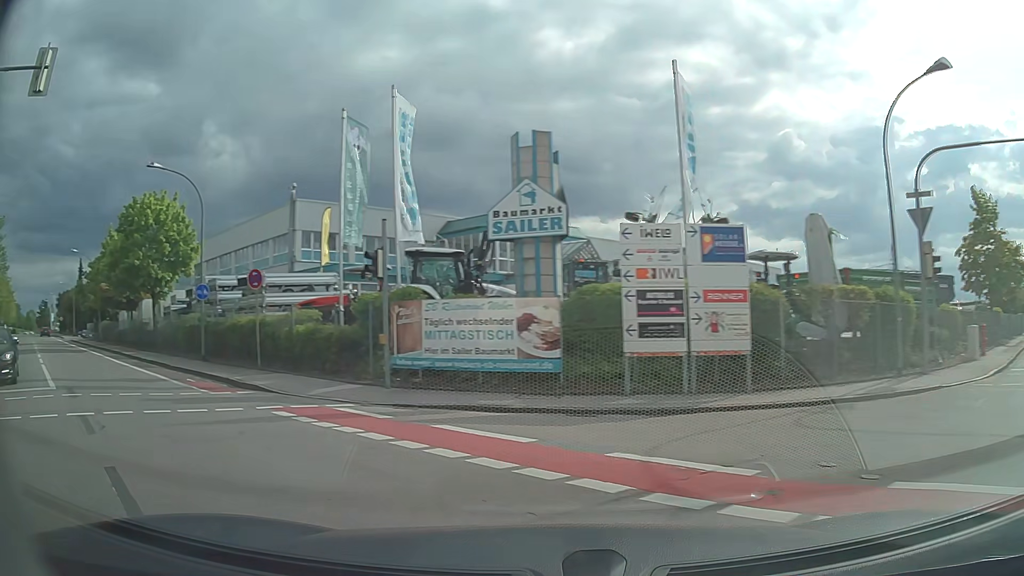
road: tertiary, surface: asphalt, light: Day
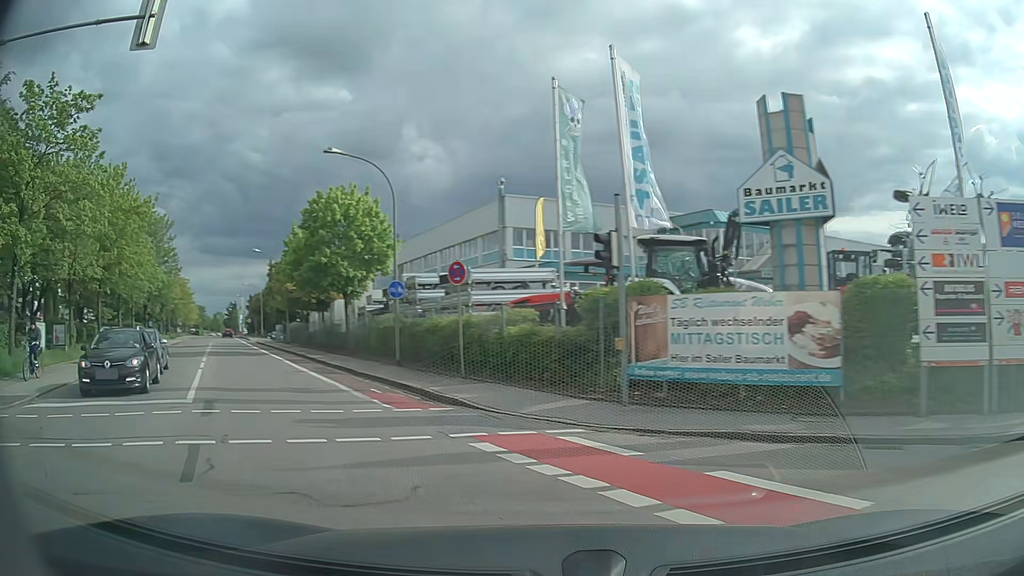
(-0.5, +3.0) m; -18°
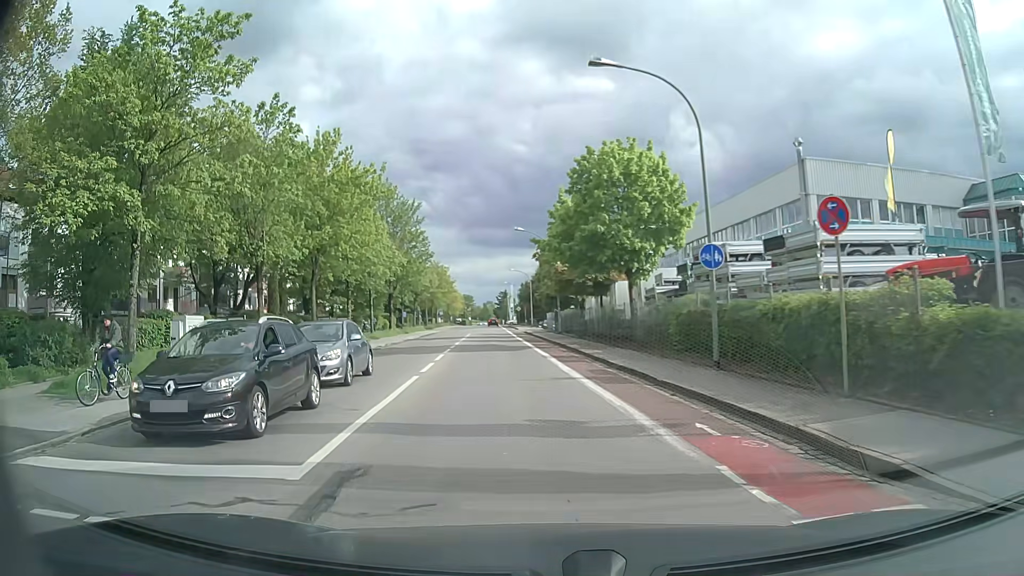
(-1.8, +7.4) m; -23°
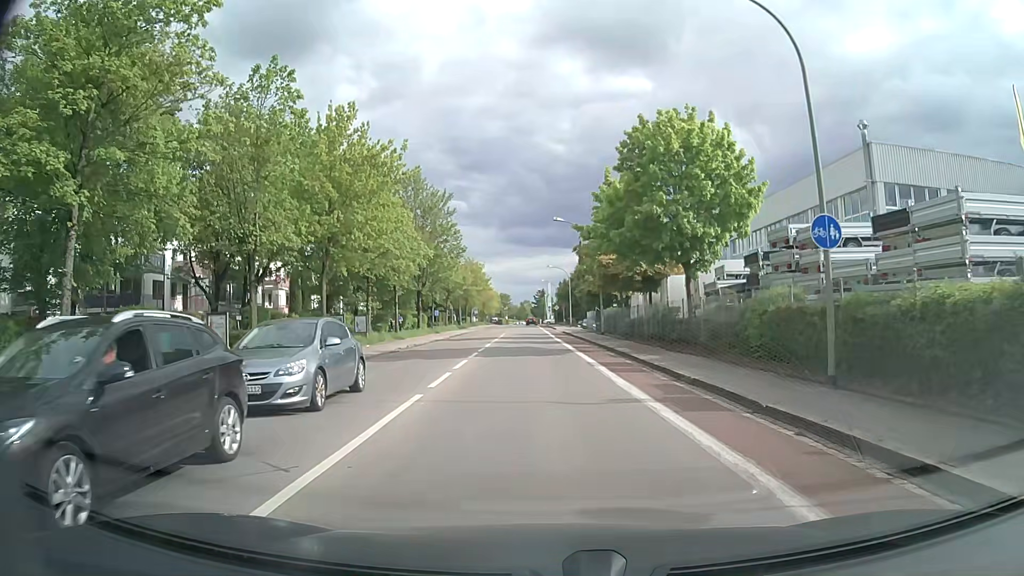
(-0.2, +4.6) m; -3°
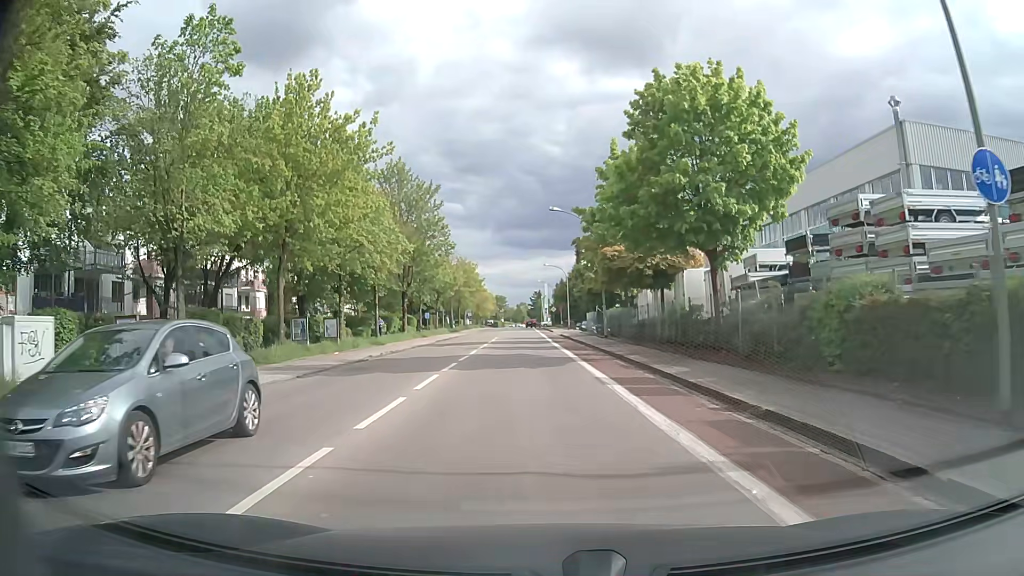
(+0.1, +5.0) m; 0°
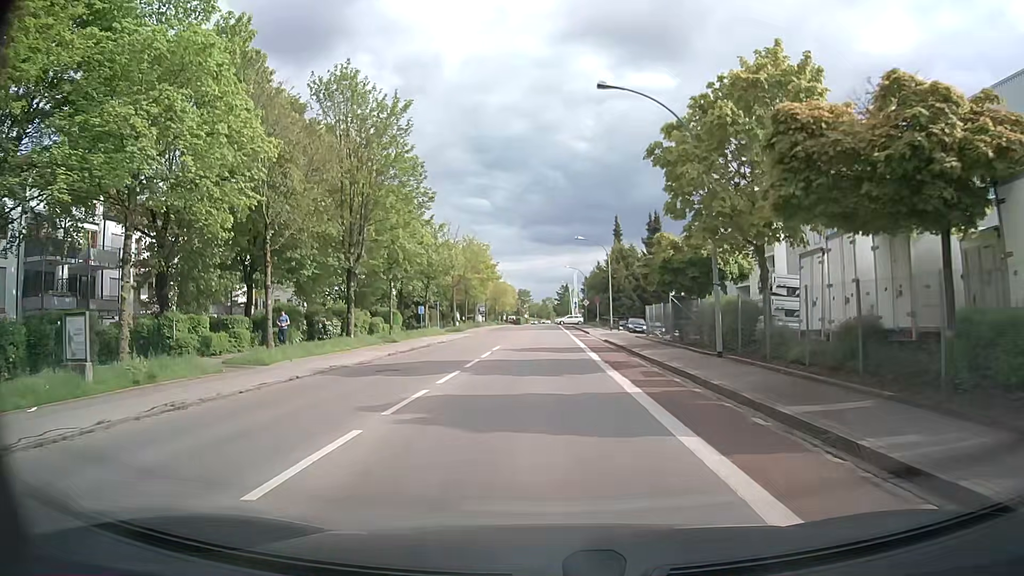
(-0.4, +21.9) m; -2°
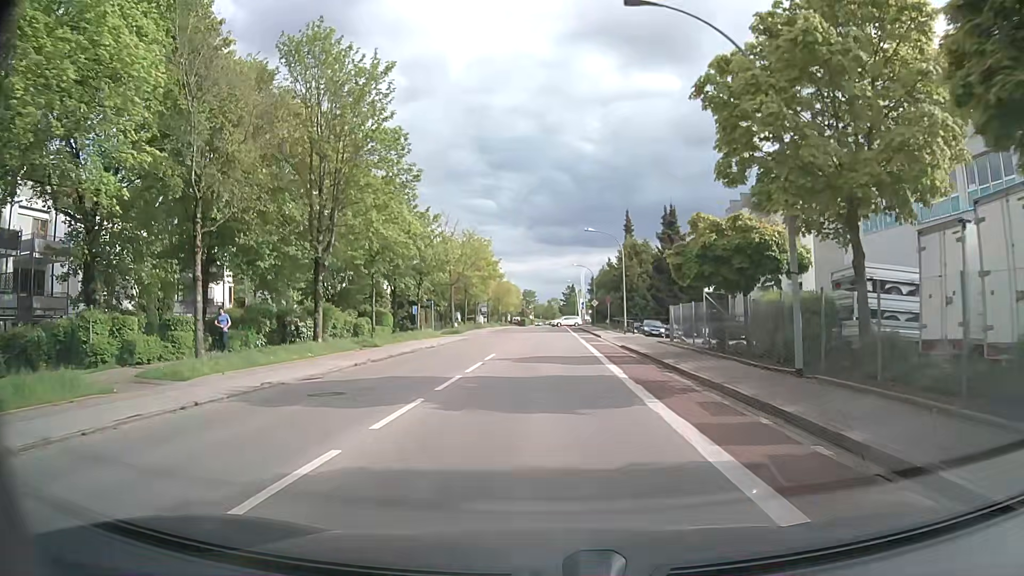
(0.0, +5.7) m; 0°
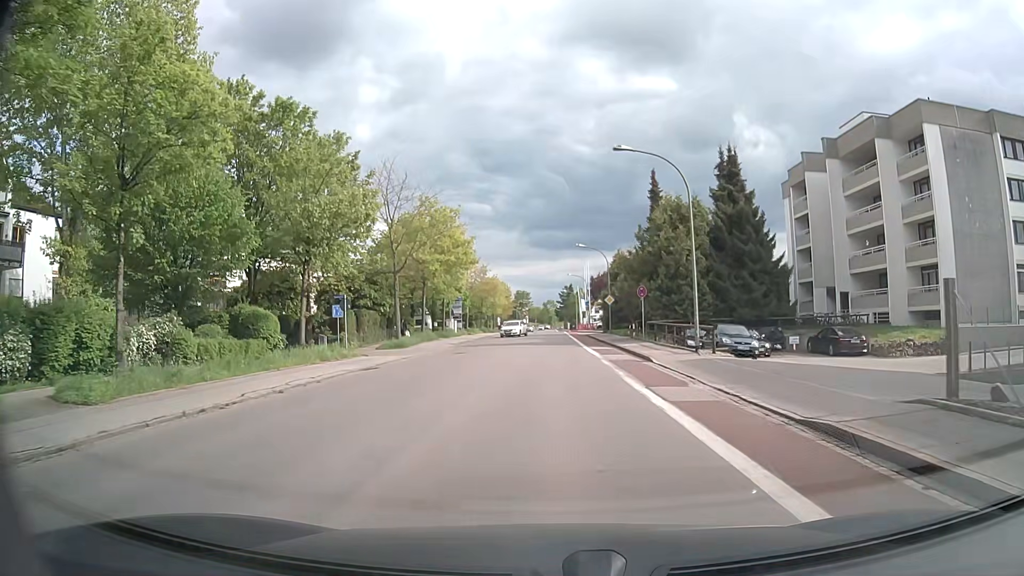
(+0.1, +23.2) m; +1°
(0, +10) (0, +20) (0, +30) (0, +40) (0, +50) (-1, +60) (-1, +70) (-1, +80) (-1, +90) (-1, +100) m
